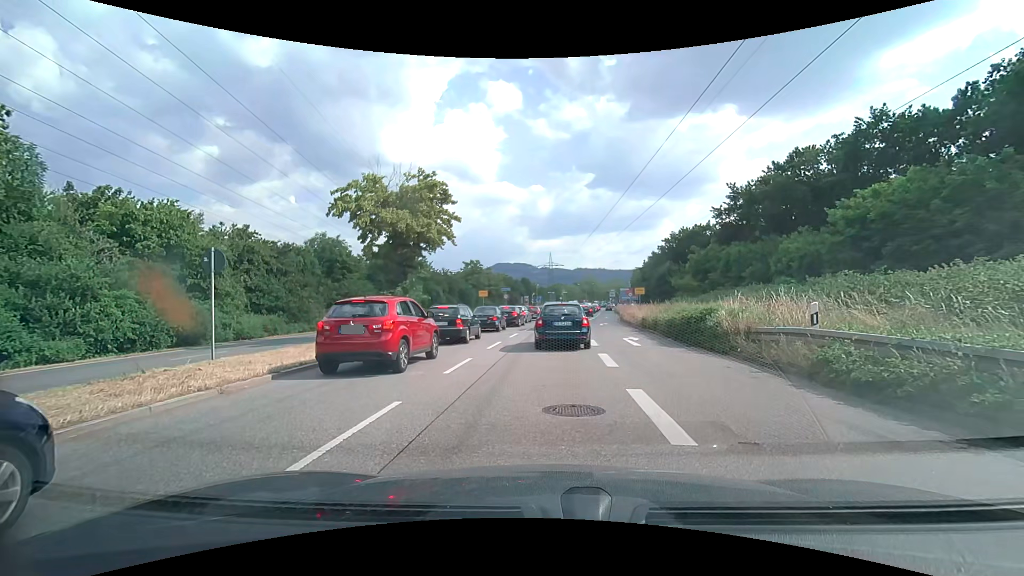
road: primary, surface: asphalt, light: Day
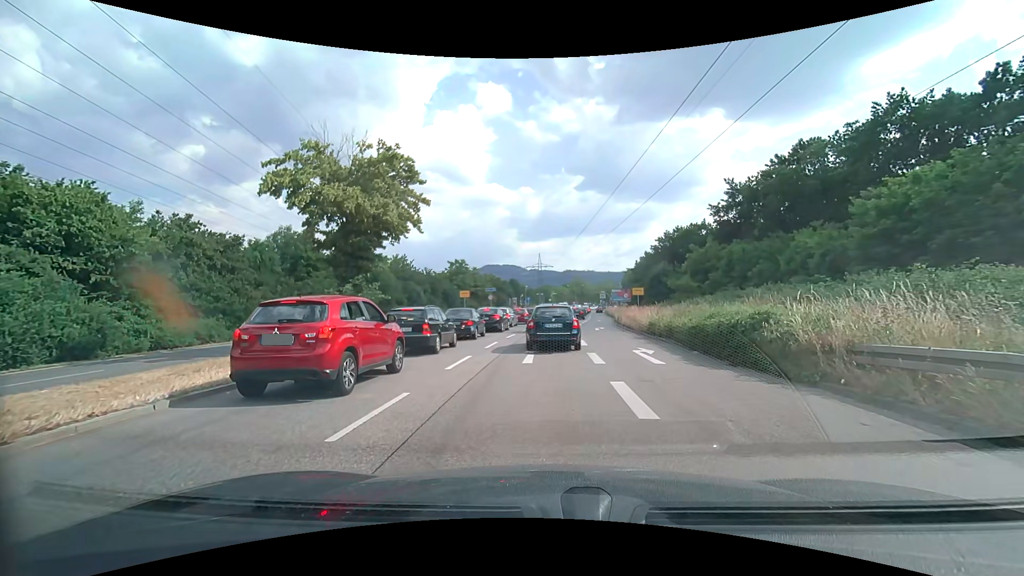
(+0.1, +5.0) m; +1°
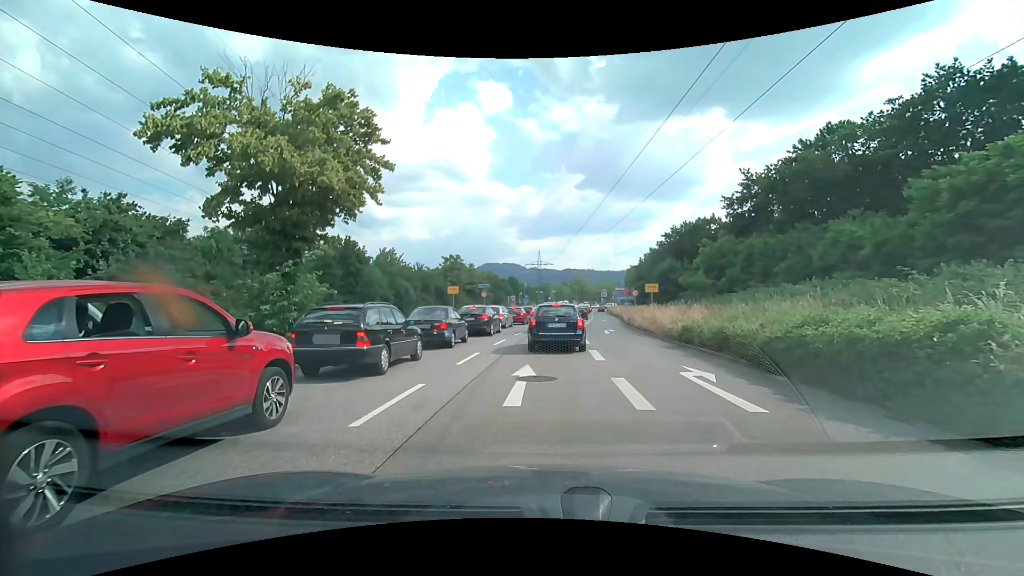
(0.0, +5.5) m; +1°
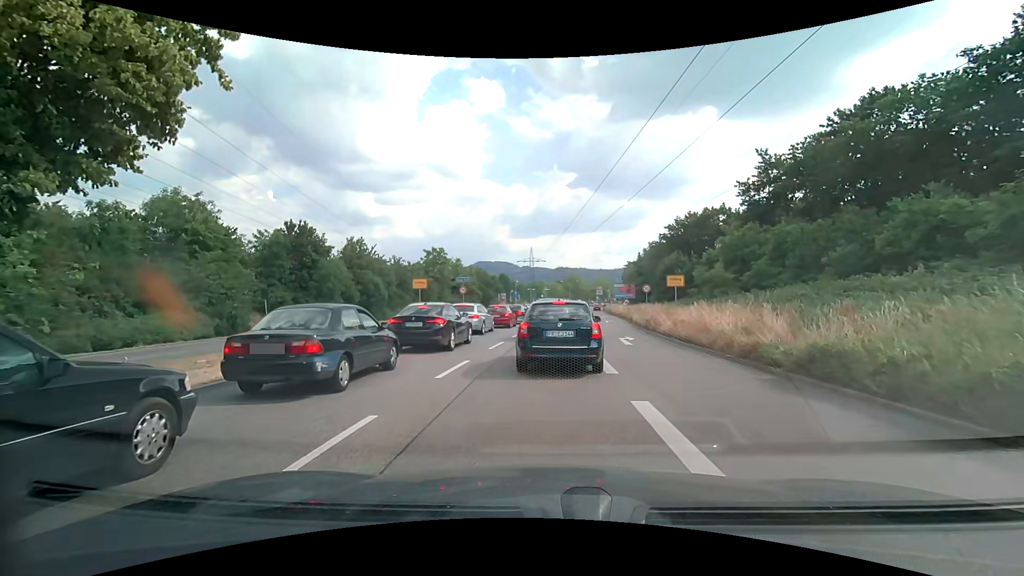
(0.0, +8.5) m; 0°
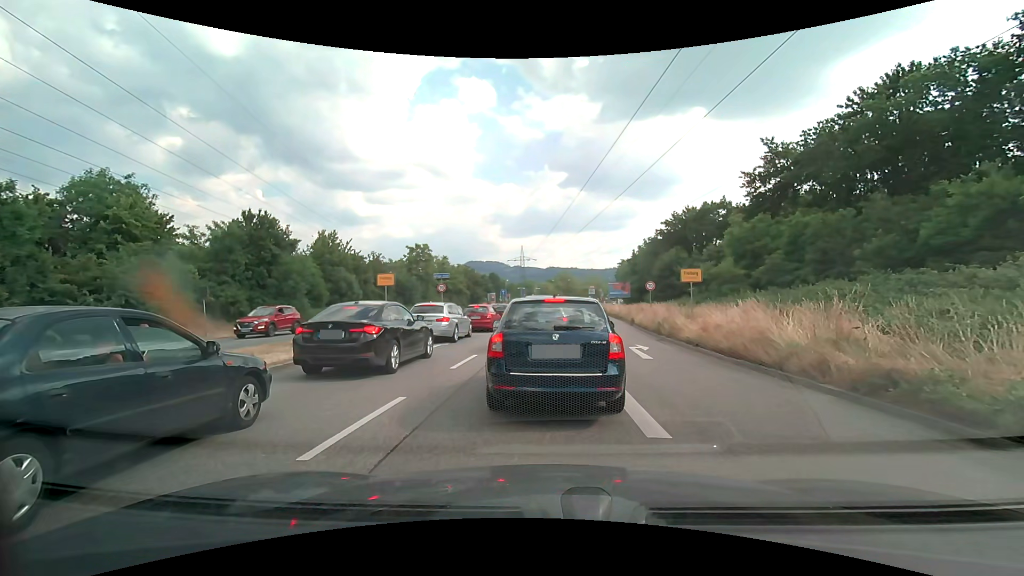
(+0.1, +4.7) m; +2°
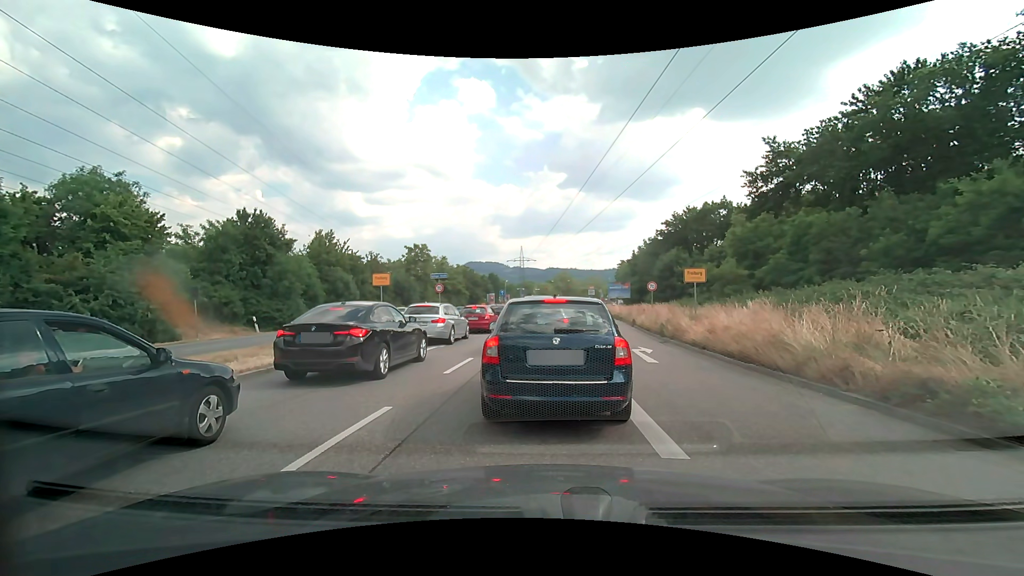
(0.0, +0.6) m; 0°
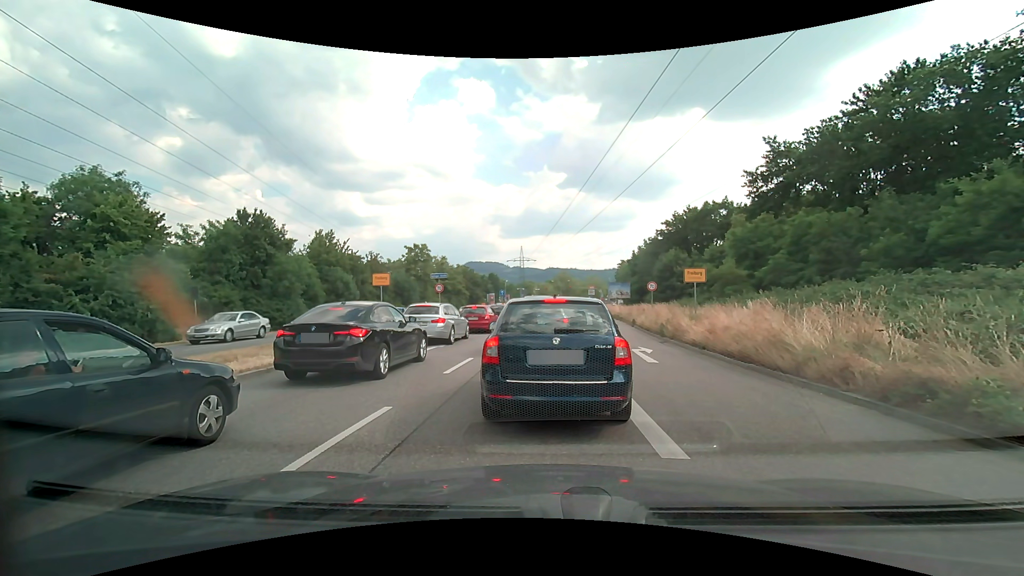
(0.0, 0.0) m; 0°
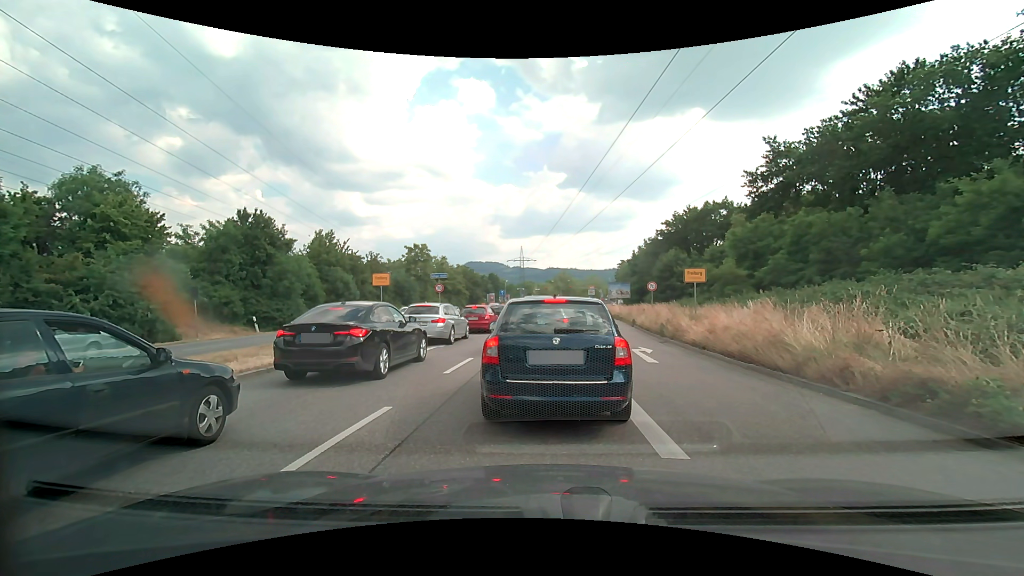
(0.0, 0.0) m; 0°
(0, +10) (0, +20) (+1, +30) (+2, +40) (+4, +50) (+5, +60) (+6, +70) (+6, +80) (+6, +90) (+7, +100) m
